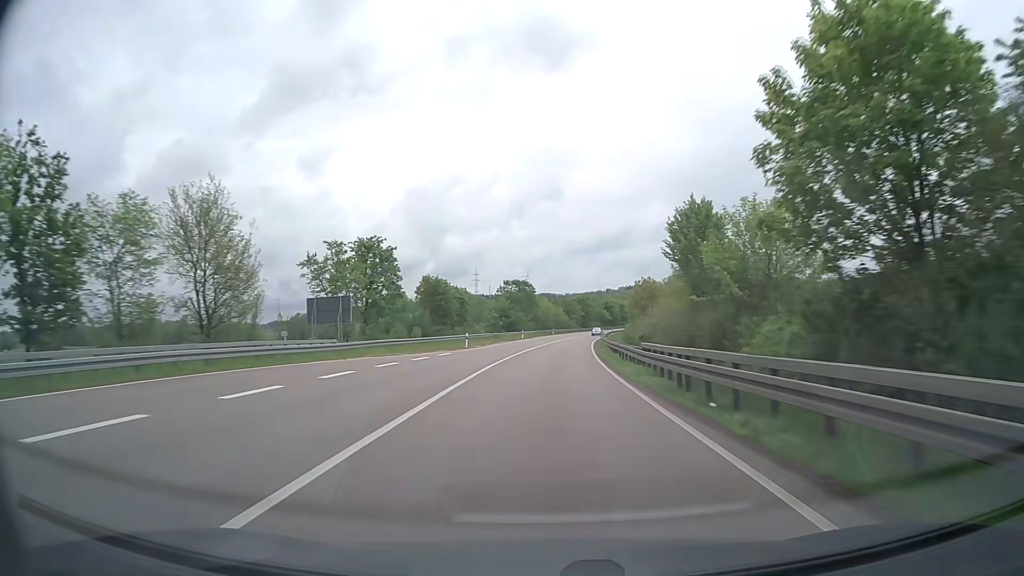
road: trunk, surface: asphalt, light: Day
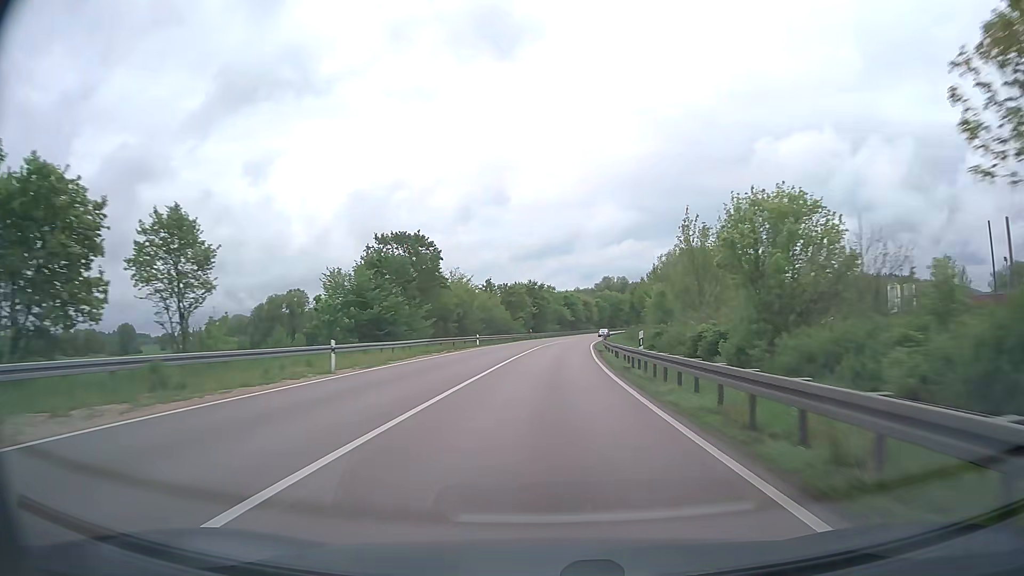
(+2.6, +63.1) m; +5°
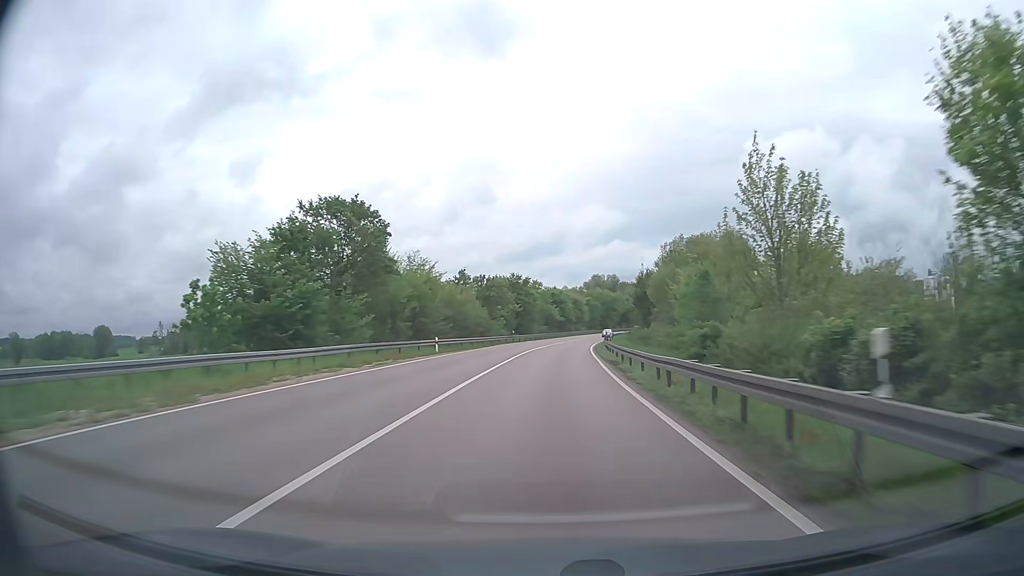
(+0.2, +15.8) m; +1°
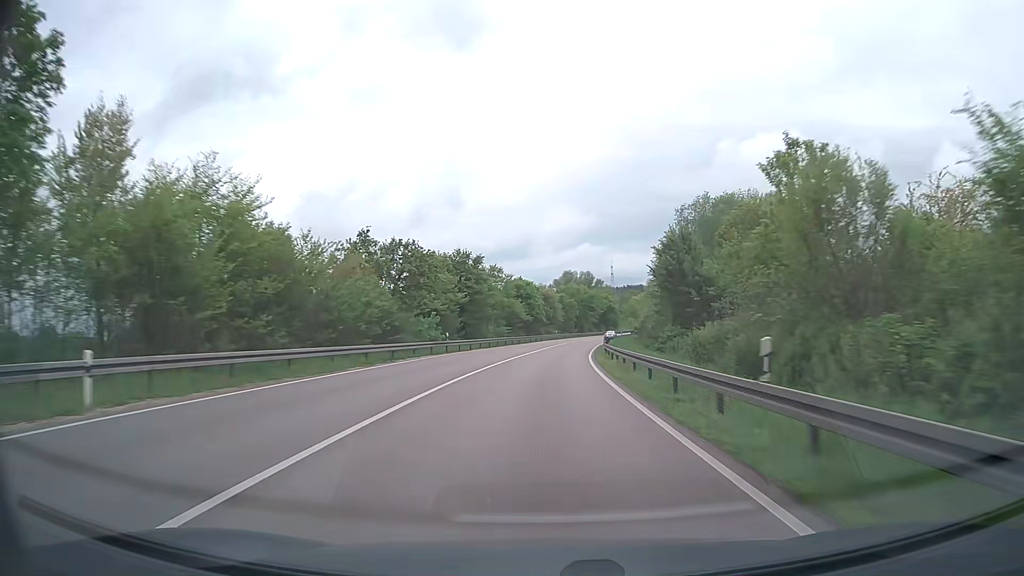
(+0.8, +31.6) m; +3°
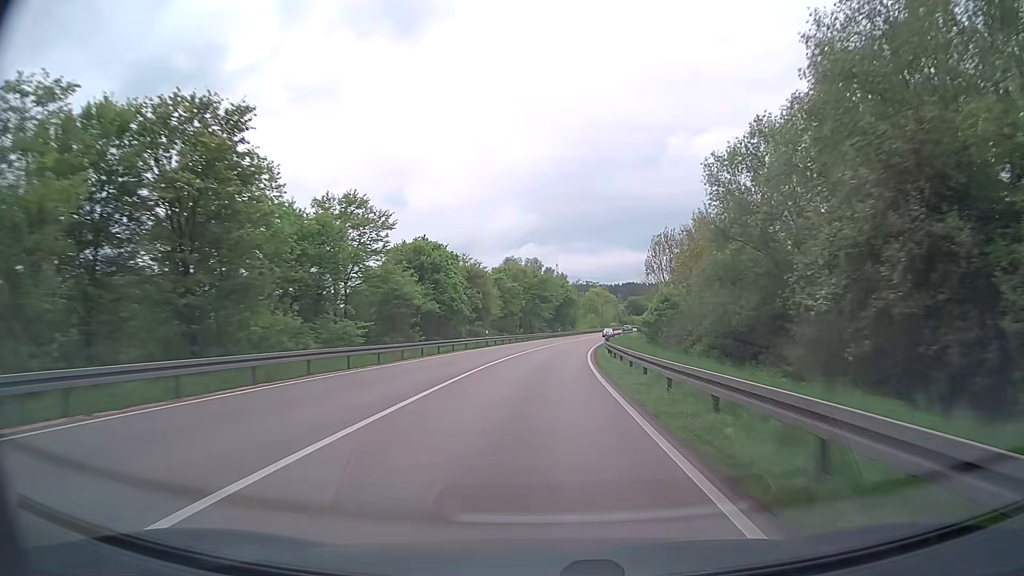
(+1.9, +47.3) m; +4°
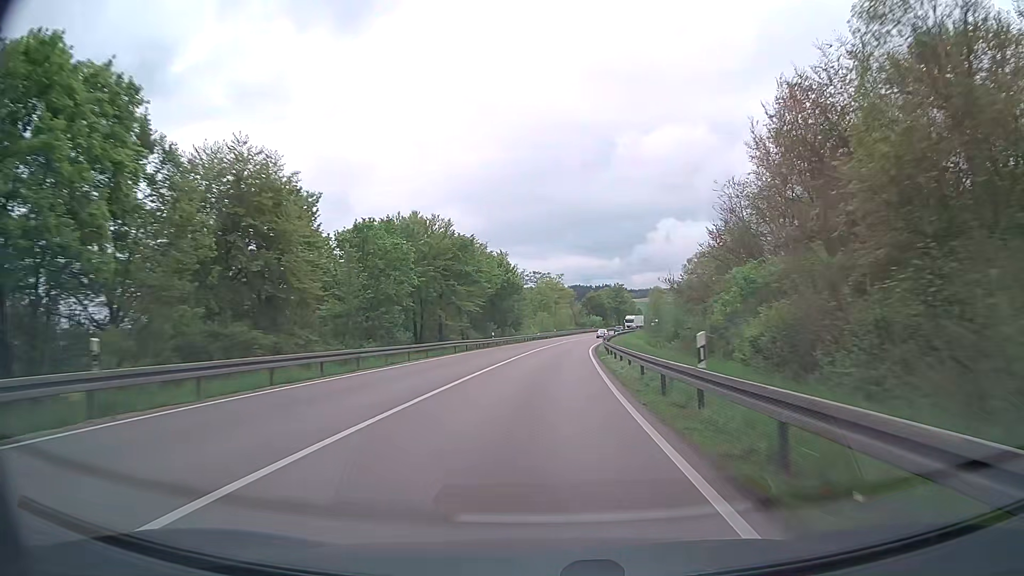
(+2.2, +47.3) m; +5°
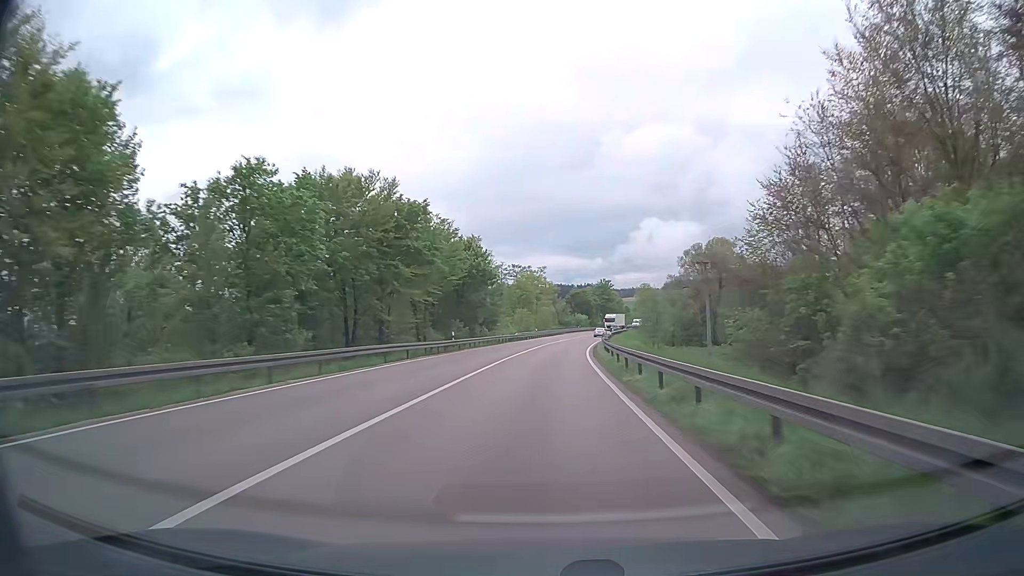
(+0.2, +15.8) m; +1°
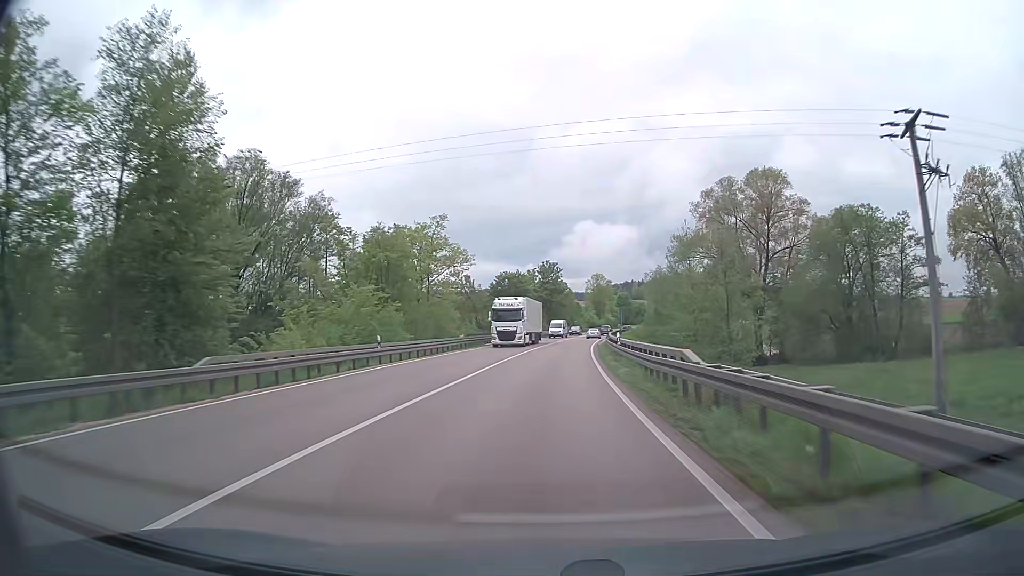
(+3.2, +63.0) m; +6°
(0, +10) (0, +20) (+1, +30) (+1, +40) (+2, +50) (+3, +60) (+4, +70) (+5, +80) (+6, +90) (+8, +100) m
